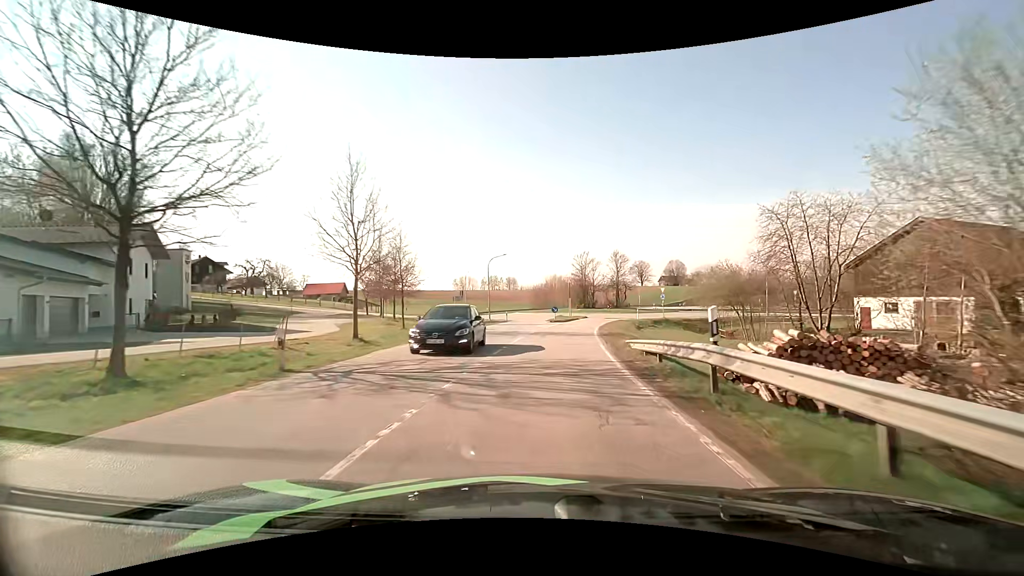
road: secondary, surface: asphalt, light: Day
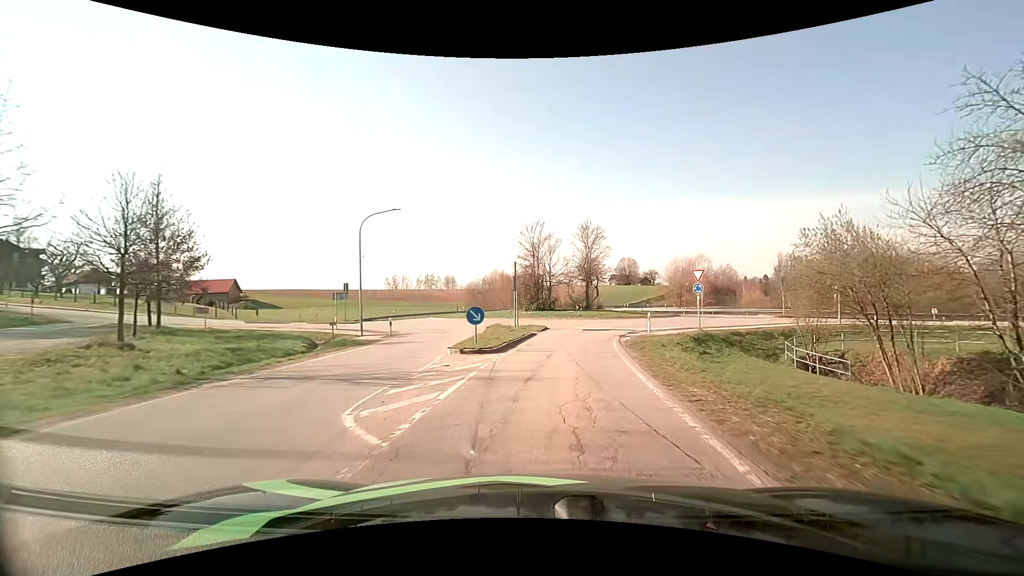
(+1.3, +28.4) m; +6°
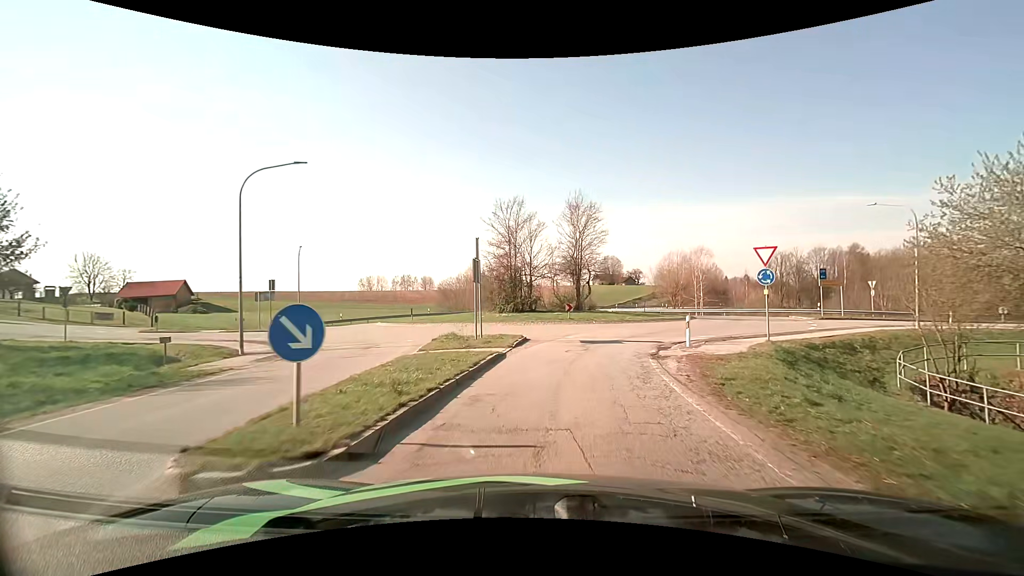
(+0.2, +10.6) m; +2°
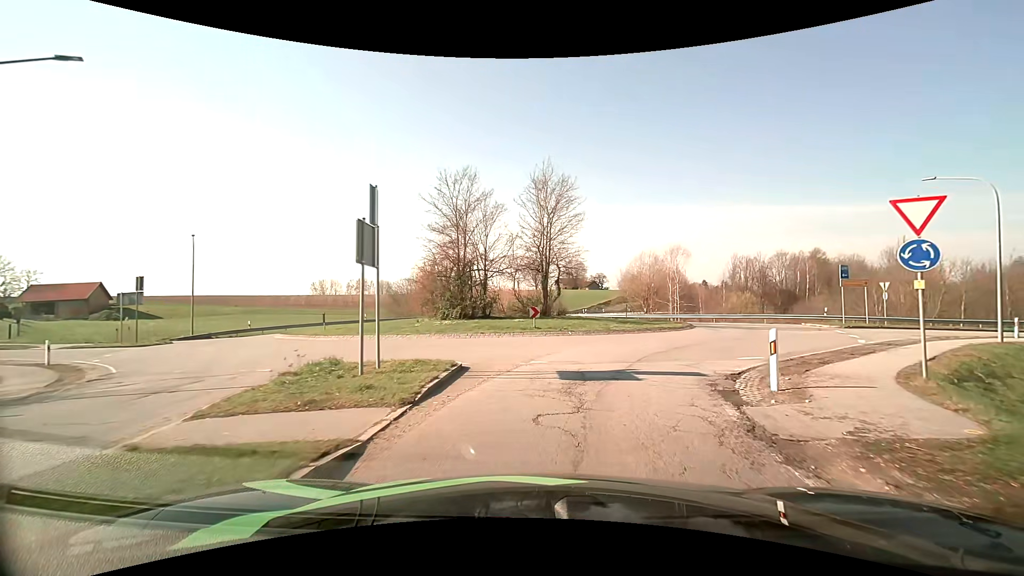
(+0.3, +9.0) m; +5°
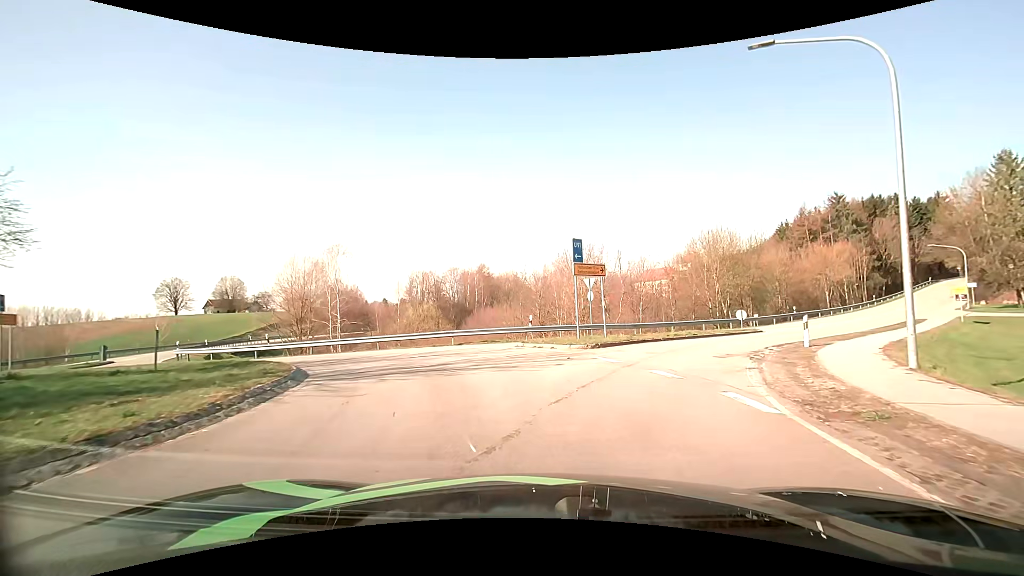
(+5.8, +18.9) m; +35°
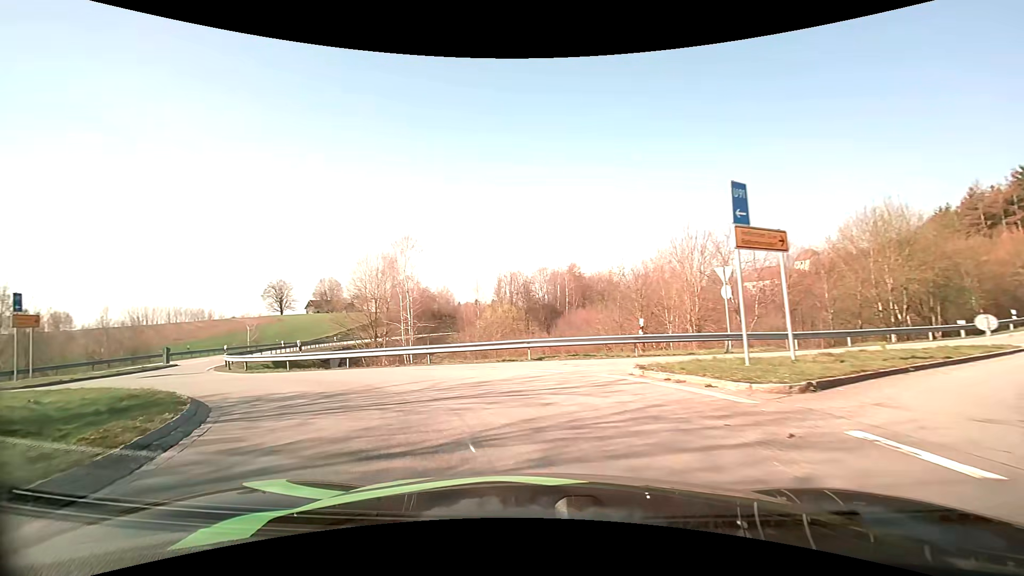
(-0.3, +7.9) m; -9°
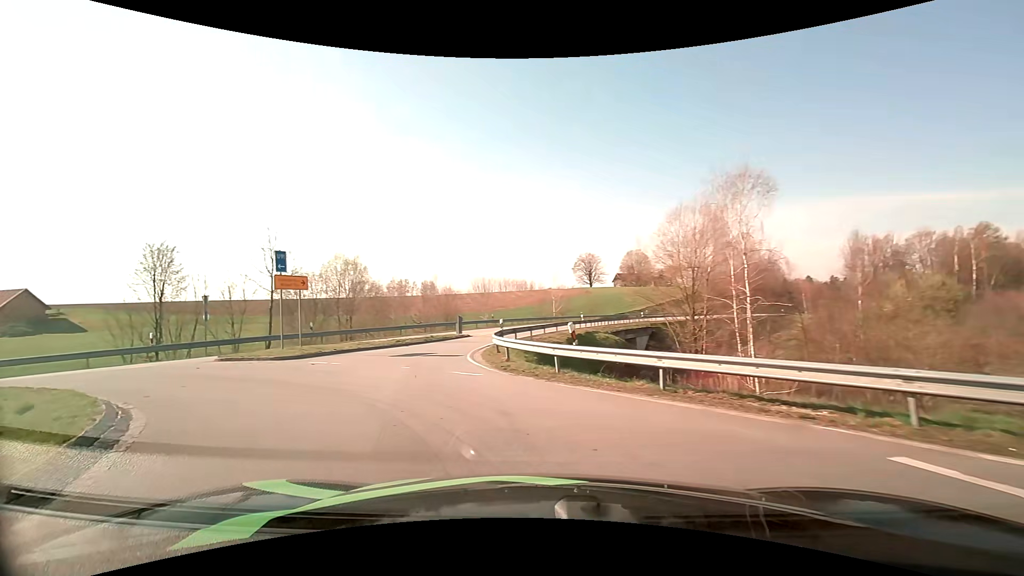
(-3.3, +11.6) m; -33°
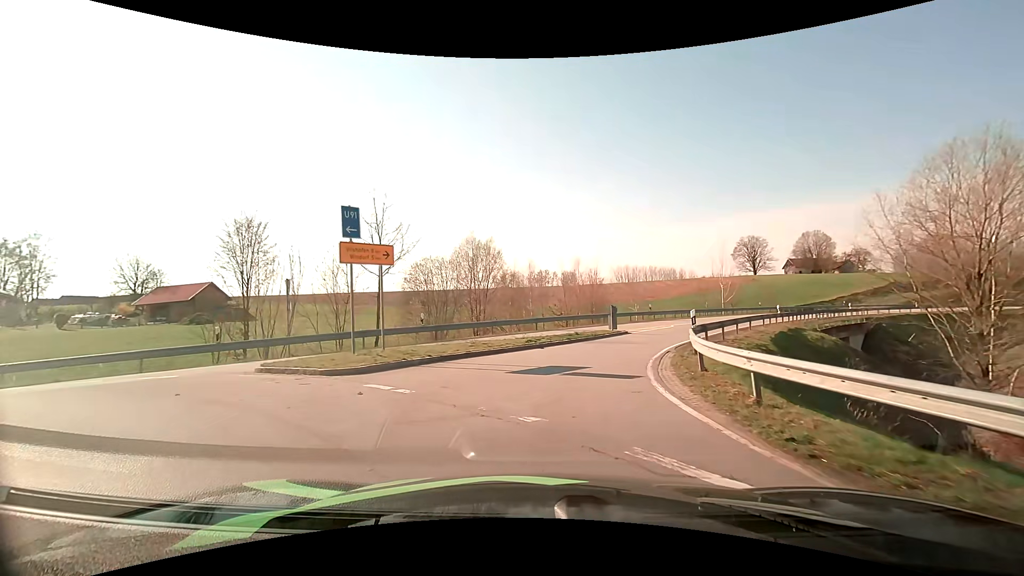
(-1.7, +8.9) m; -18°
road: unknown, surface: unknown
(0, +10) (+3, +20) (+7, +29) (+12, +37) (+18, +45) (+24, +53) (+31, +61) (+38, +68) (+45, +75) (+53, +81) m
